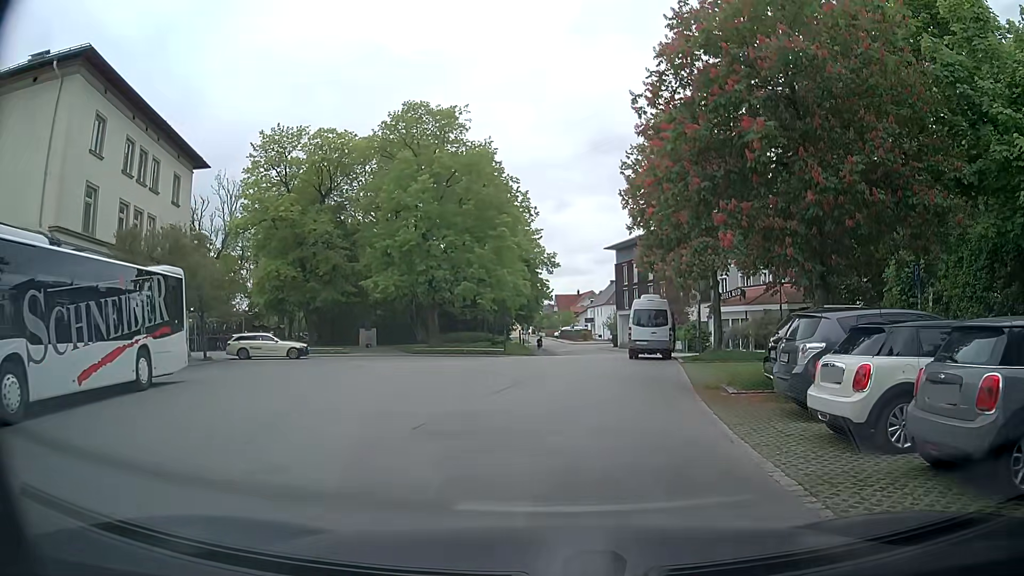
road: residential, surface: asphalt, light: Day
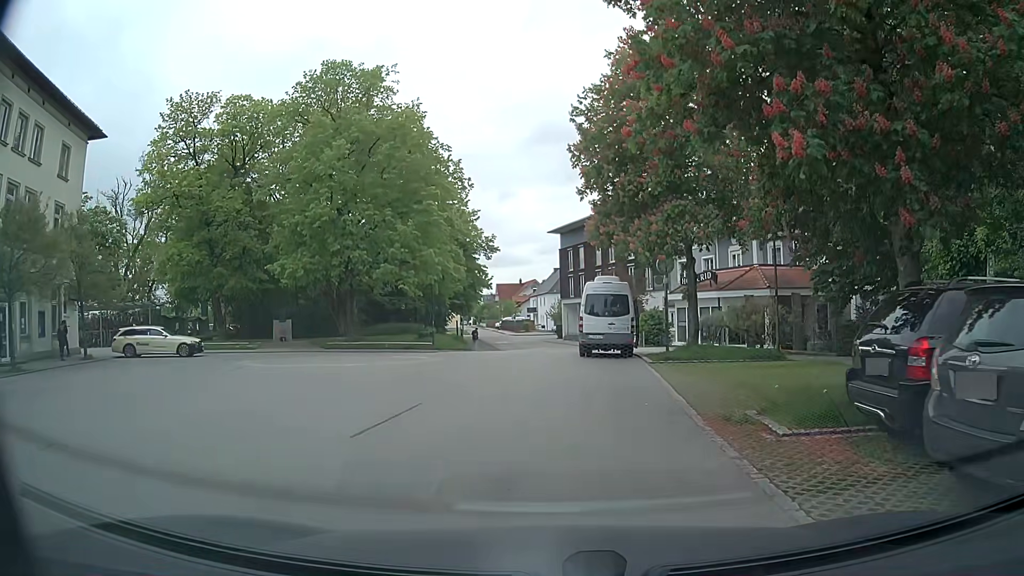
(+0.5, +6.4) m; +5°
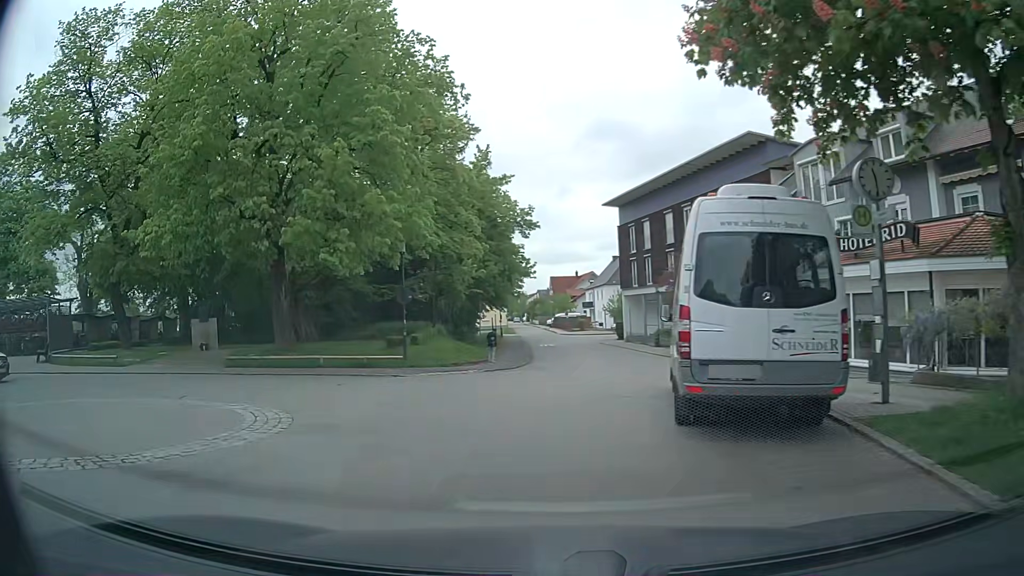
(+0.9, +16.6) m; -5°
